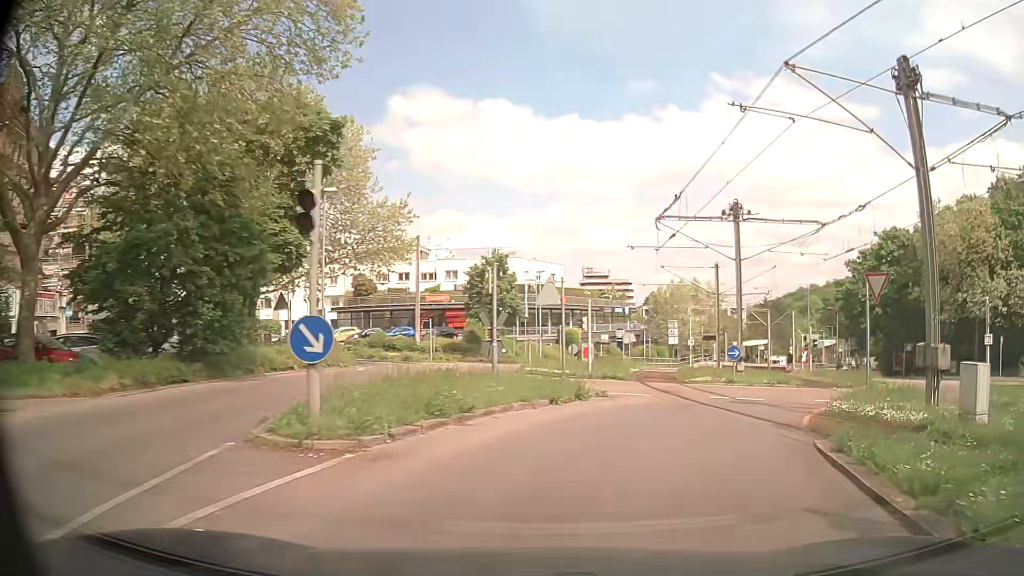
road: secondary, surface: asphalt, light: Day
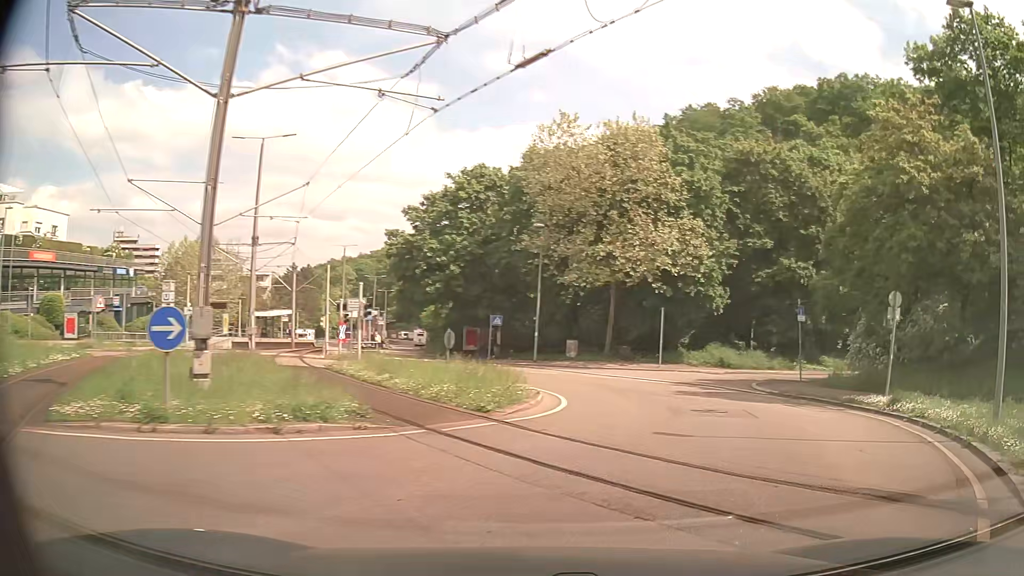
(+5.5, +17.2) m; +40°
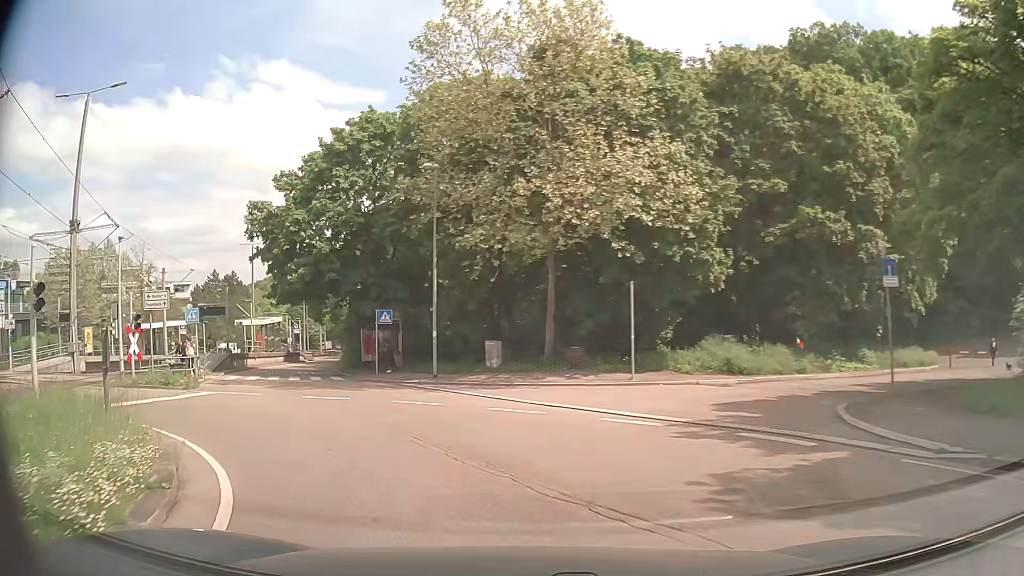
(+2.3, +14.3) m; +4°
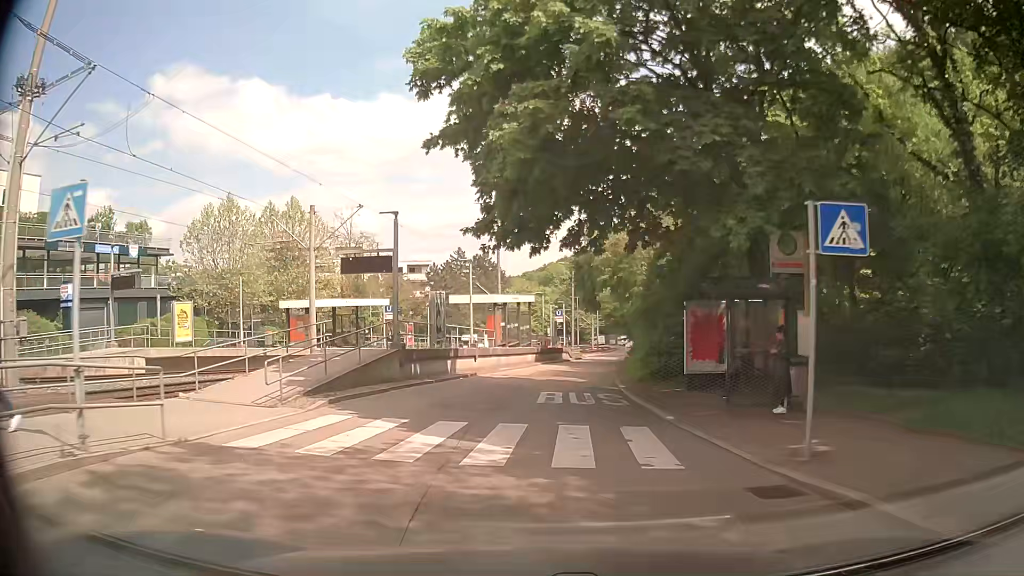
(-6.5, +21.4) m; -24°
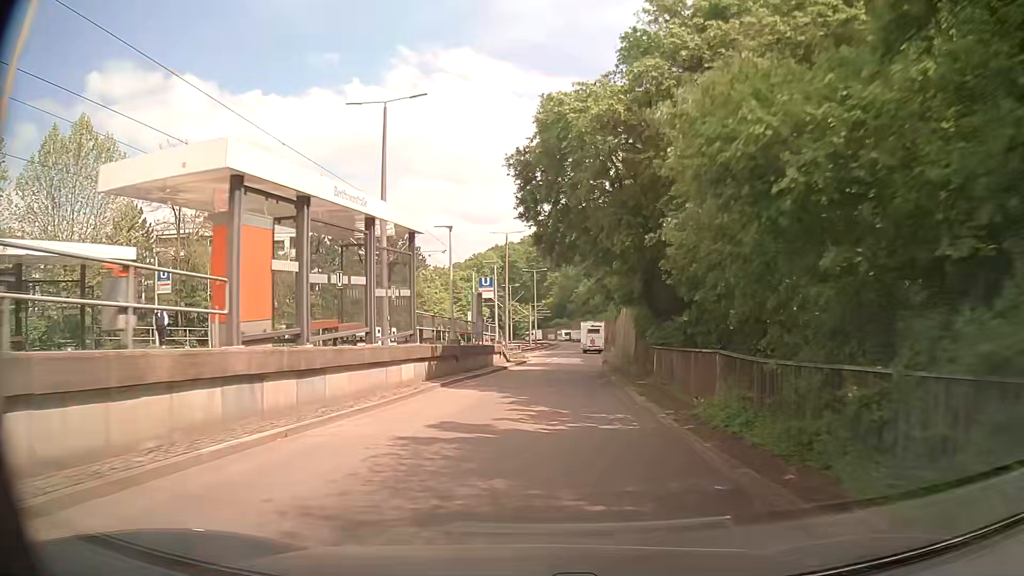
(+1.1, +27.0) m; +6°
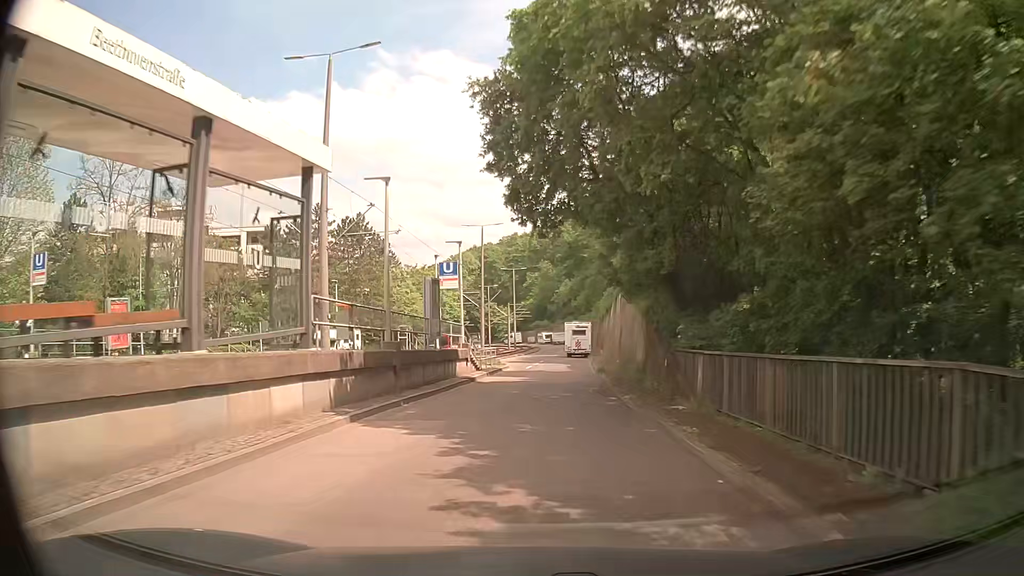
(+0.1, +7.4) m; +2°
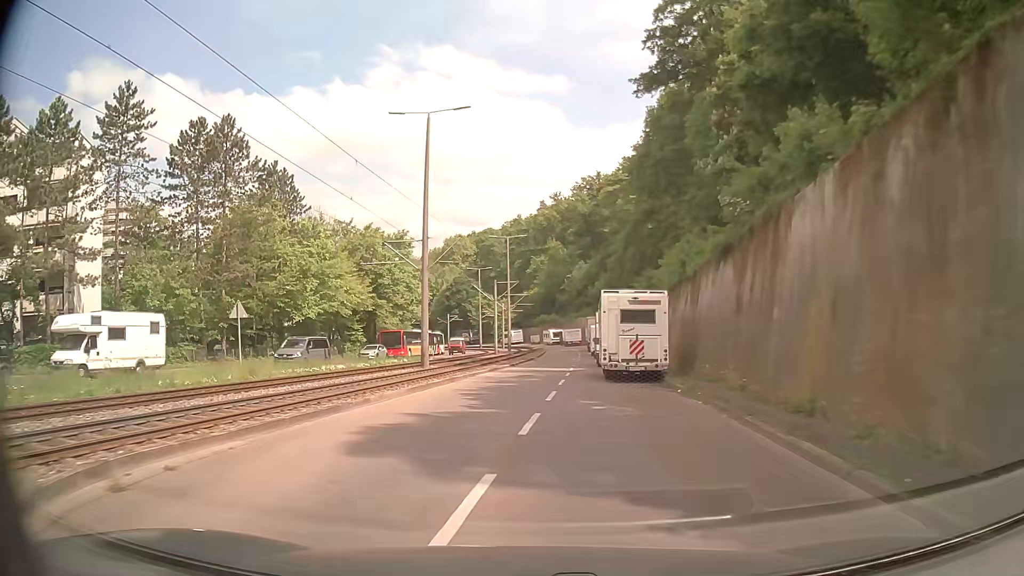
(+0.8, +38.1) m; -1°
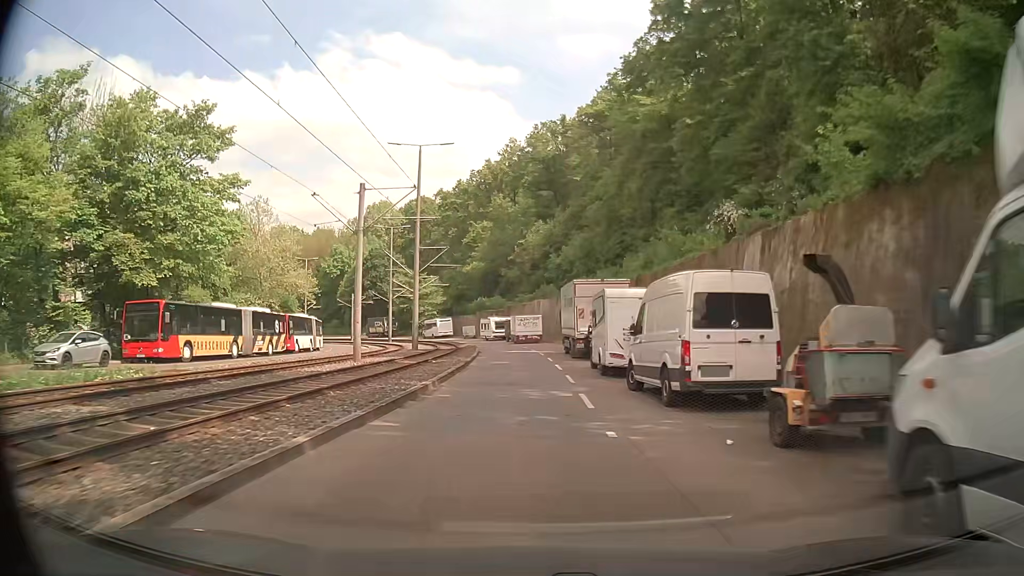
(+1.3, +39.2) m; +4°
